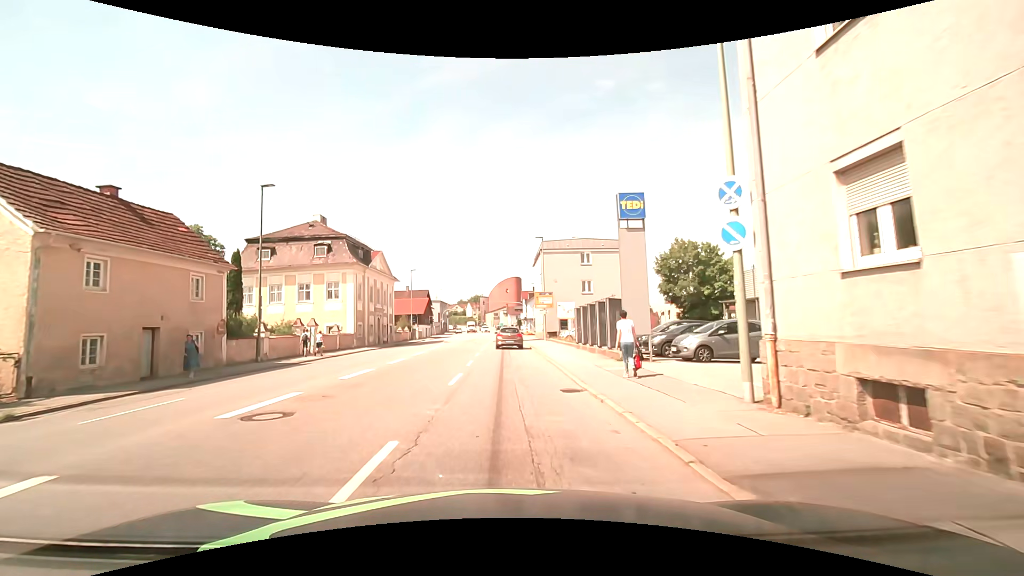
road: tertiary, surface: asphalt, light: Day
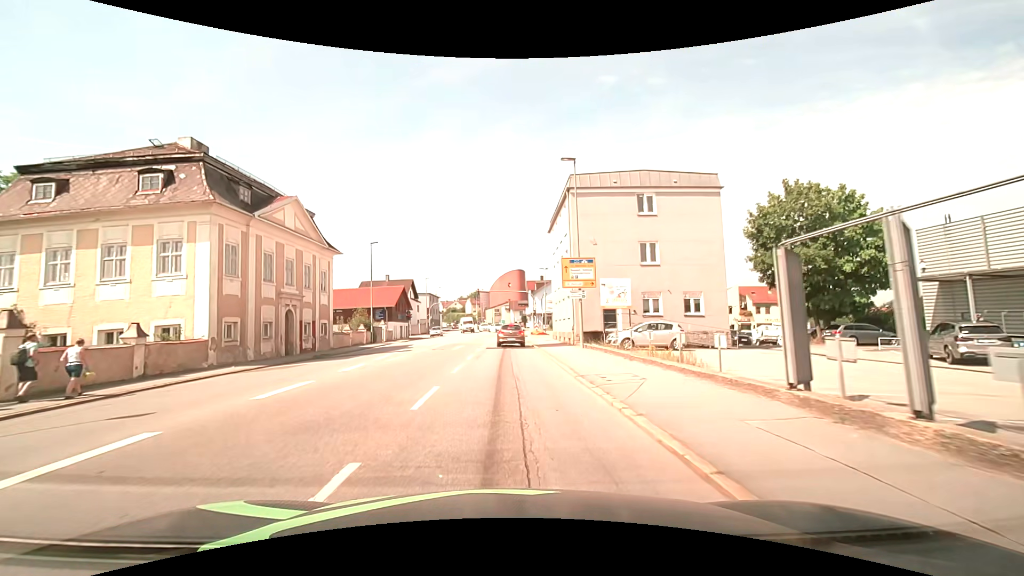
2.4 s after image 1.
(+0.2, +22.4) m; 0°
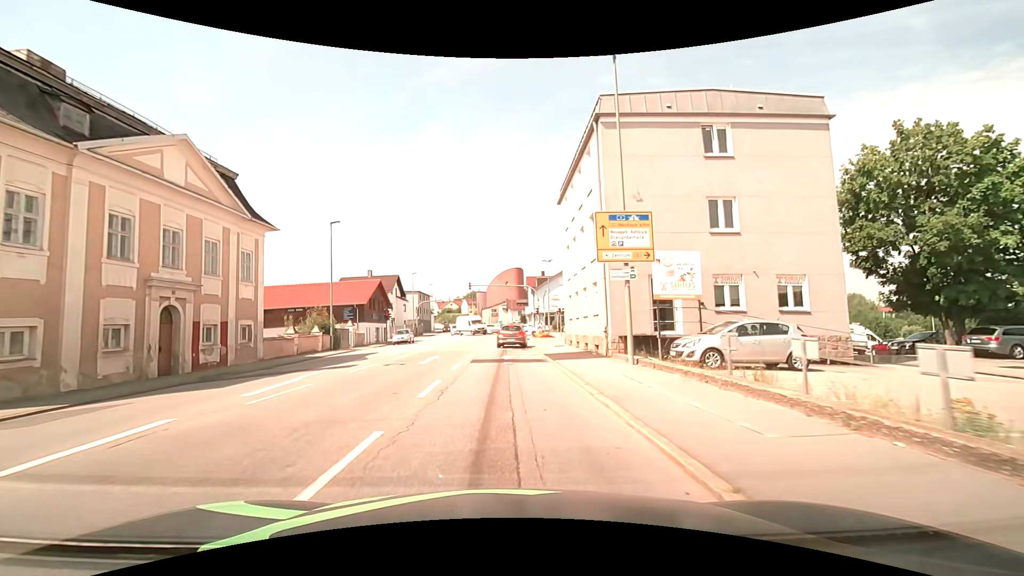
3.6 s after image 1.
(0.0, +10.6) m; +1°
(0, +10) (0, +20) (0, +30) (0, +40) (0, +50) (0, +60) (+1, +70) (0, +80) (0, +90) (-1, +100) m
